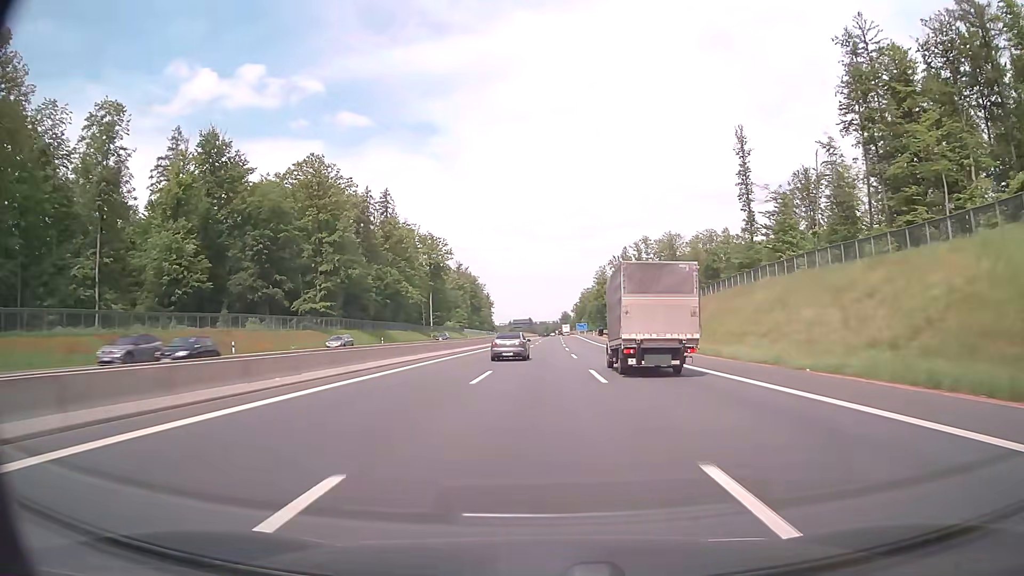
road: motorway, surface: asphalt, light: Day
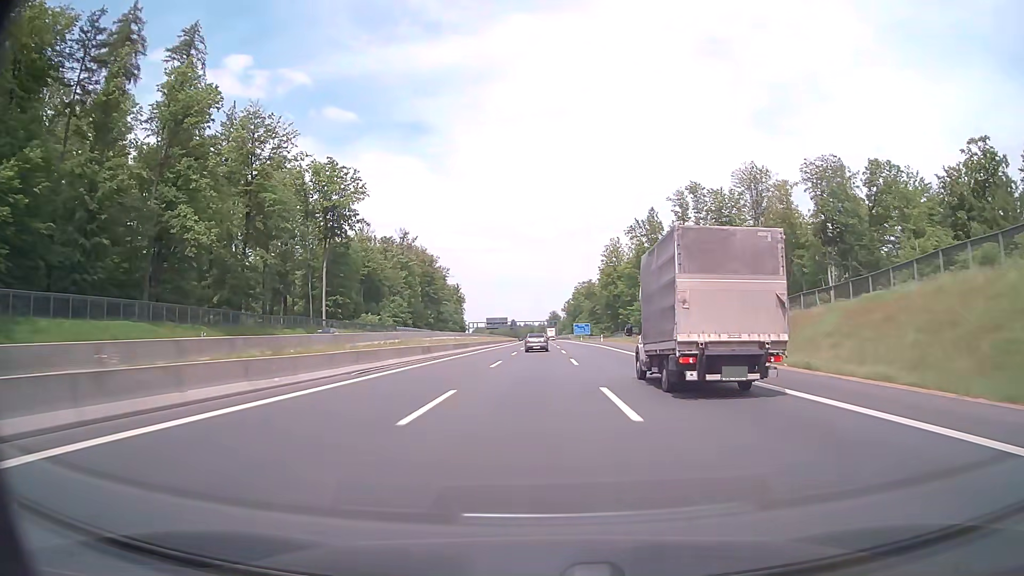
(+1.2, +97.5) m; +1°
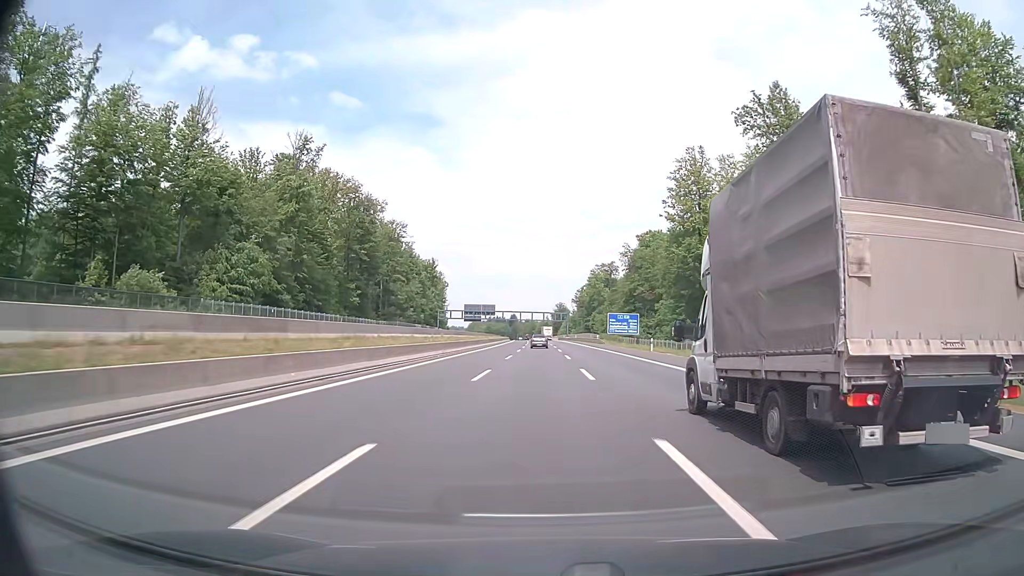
(-0.1, +97.5) m; 0°
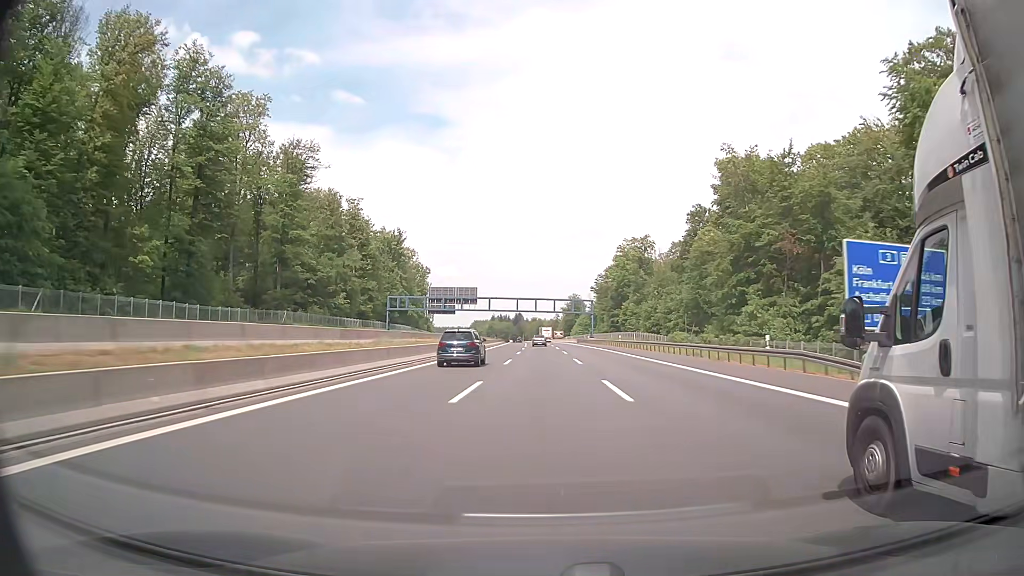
(-0.3, +78.2) m; -1°
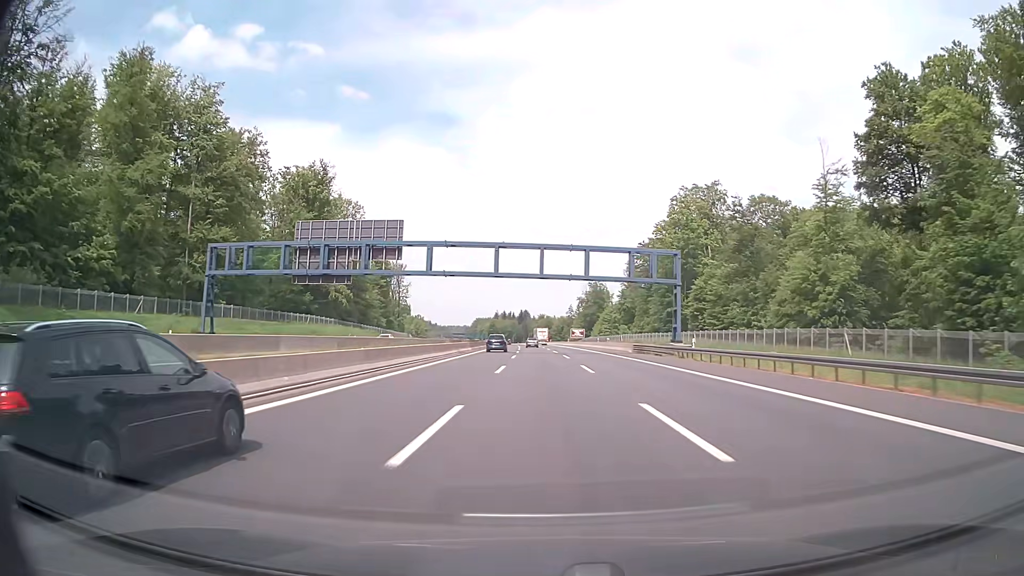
(-0.6, +78.1) m; -1°
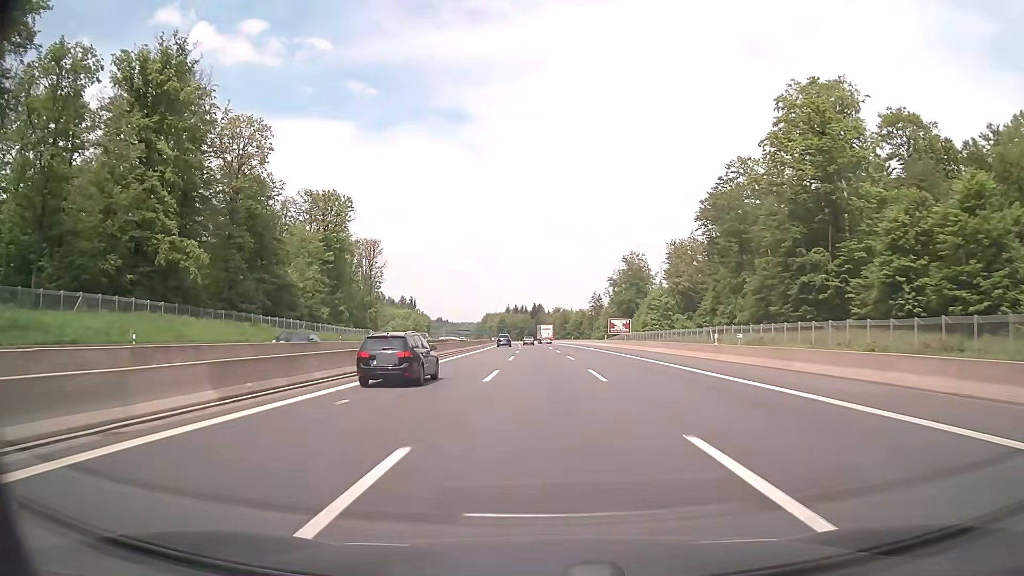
(-0.6, +58.6) m; -1°
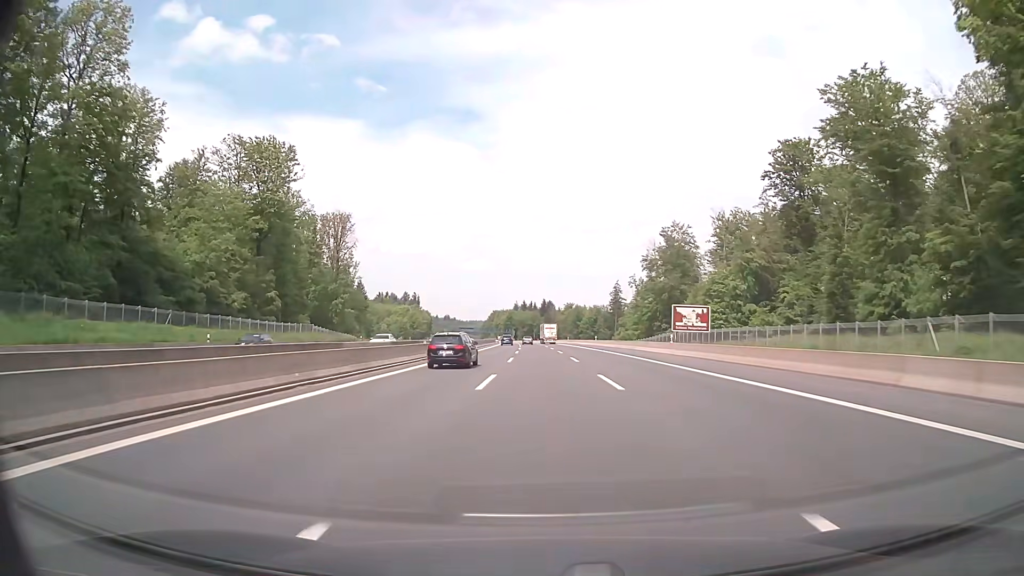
(-0.1, +39.1) m; -1°
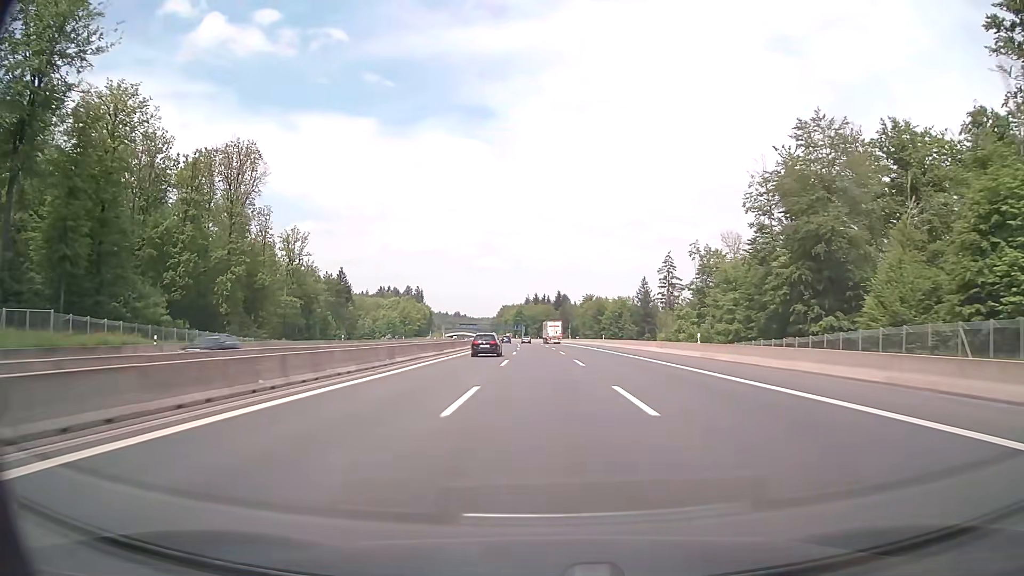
(-0.5, +58.7) m; -1°
(0, +10) (0, +20) (0, +30) (0, +40) (0, +50) (-1, +60) (-1, +70) (-1, +80) (-1, +90) (-2, +100) m
